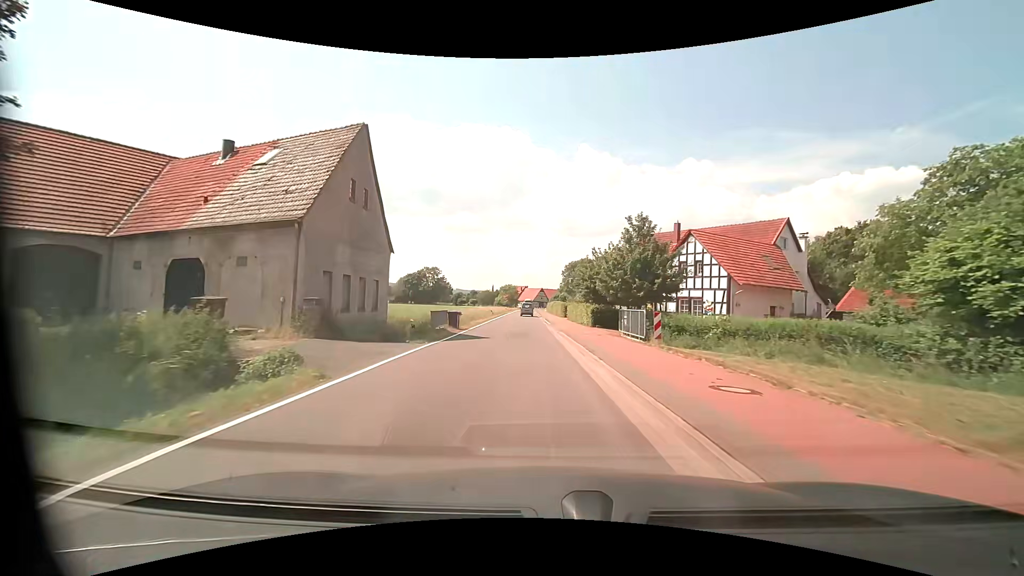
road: tertiary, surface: asphalt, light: Day
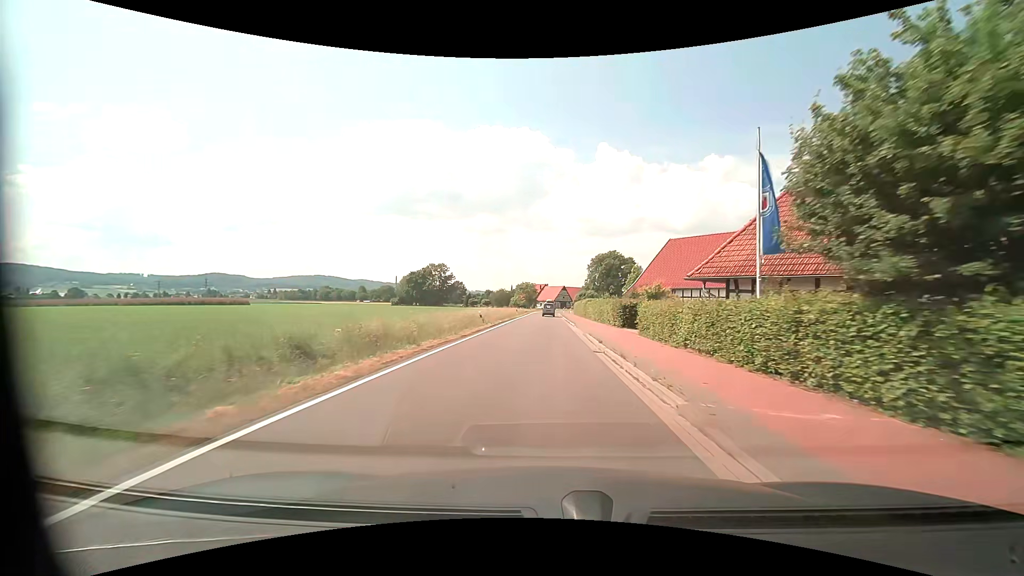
(-0.9, +31.1) m; -2°
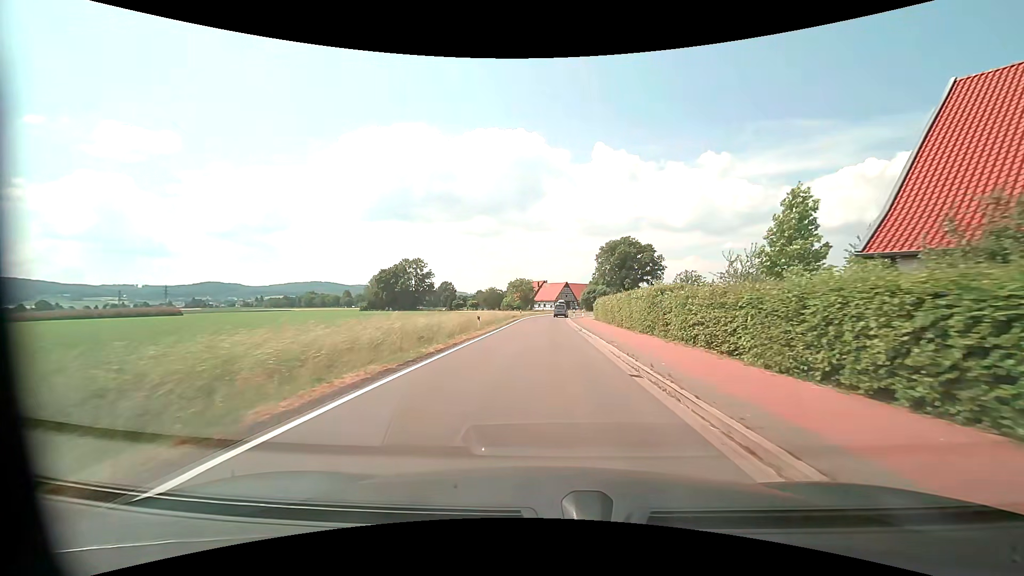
(-0.2, +39.0) m; 0°
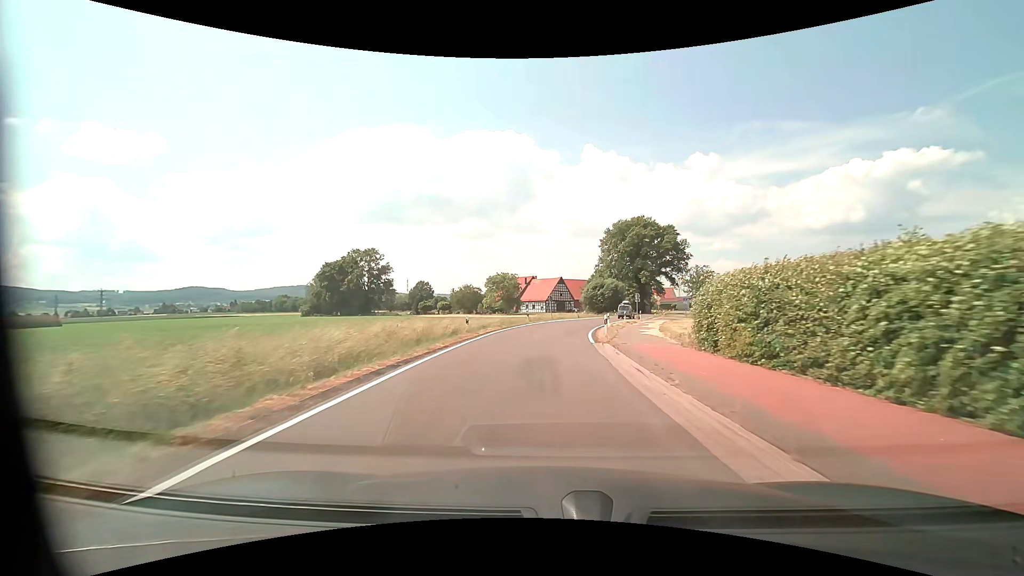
(+0.2, +39.1) m; +1°
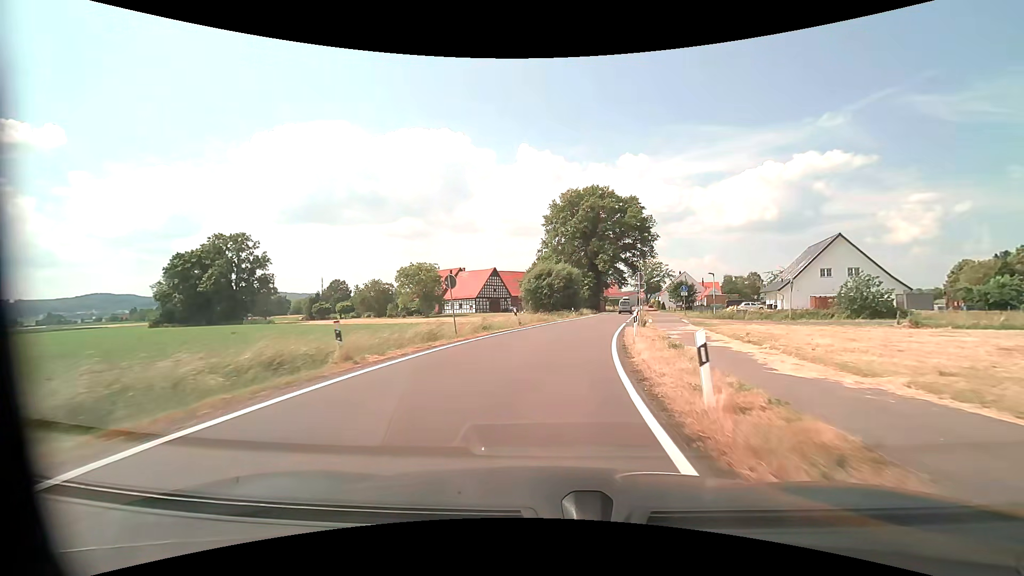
(+1.5, +31.1) m; +7°
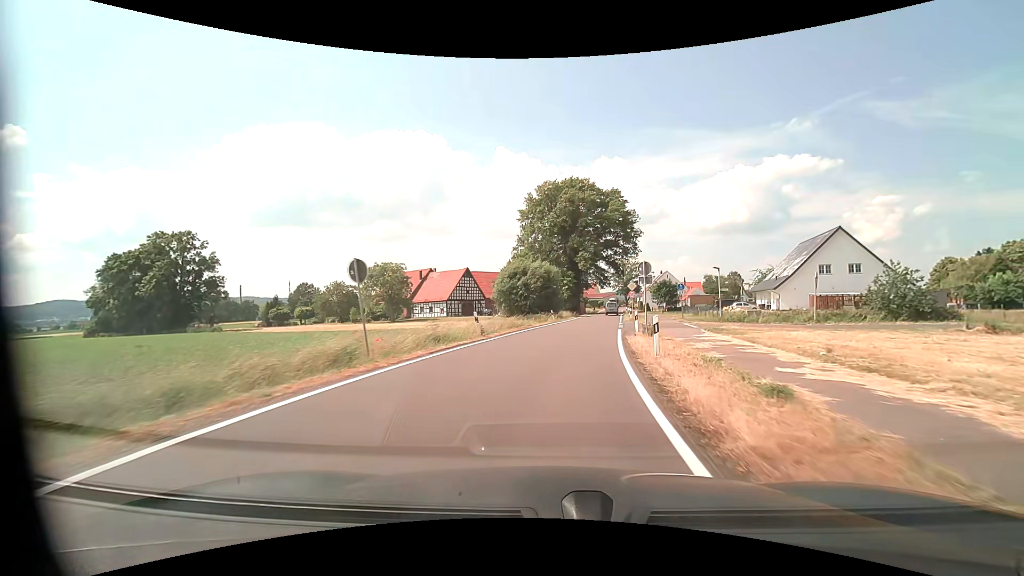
(+0.2, +7.8) m; +3°
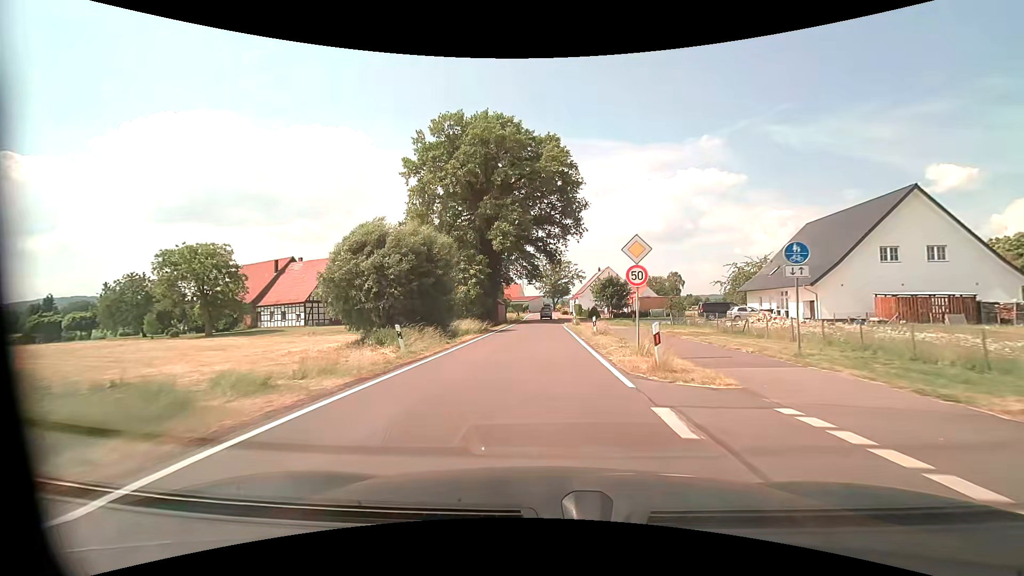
(+2.7, +30.9) m; +9°
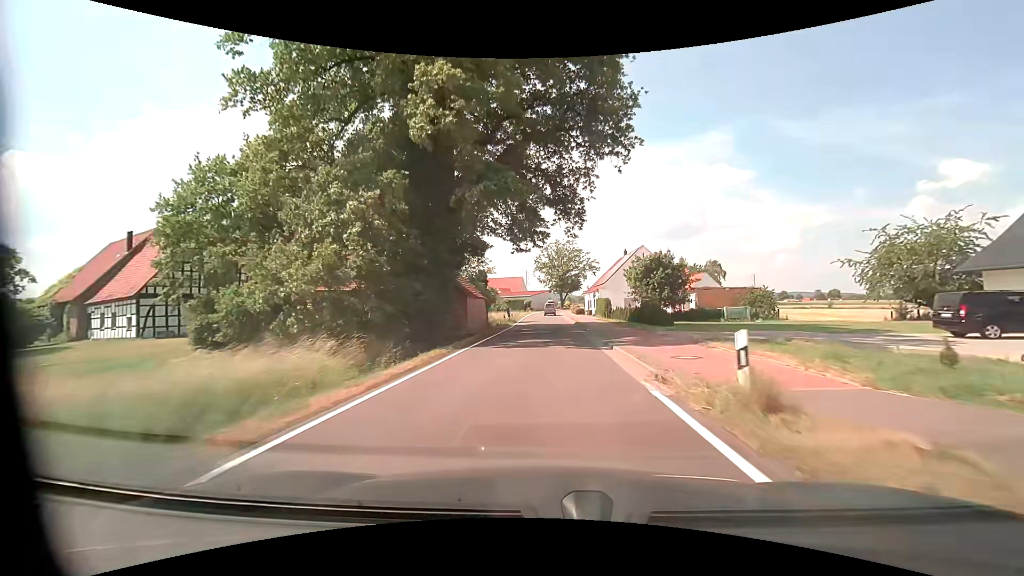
(-0.3, +31.1) m; -1°
(0, +10) (0, +20) (0, +30) (0, +40) (0, +50) (0, +60) (0, +70) (0, +80) (+1, +90) (+1, +100) m
